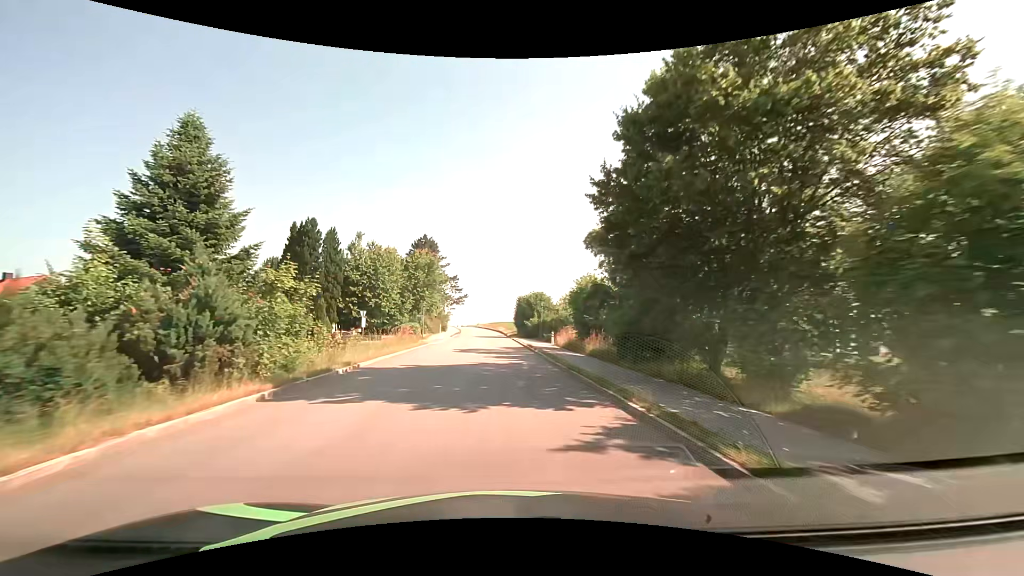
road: tertiary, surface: asphalt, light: Day
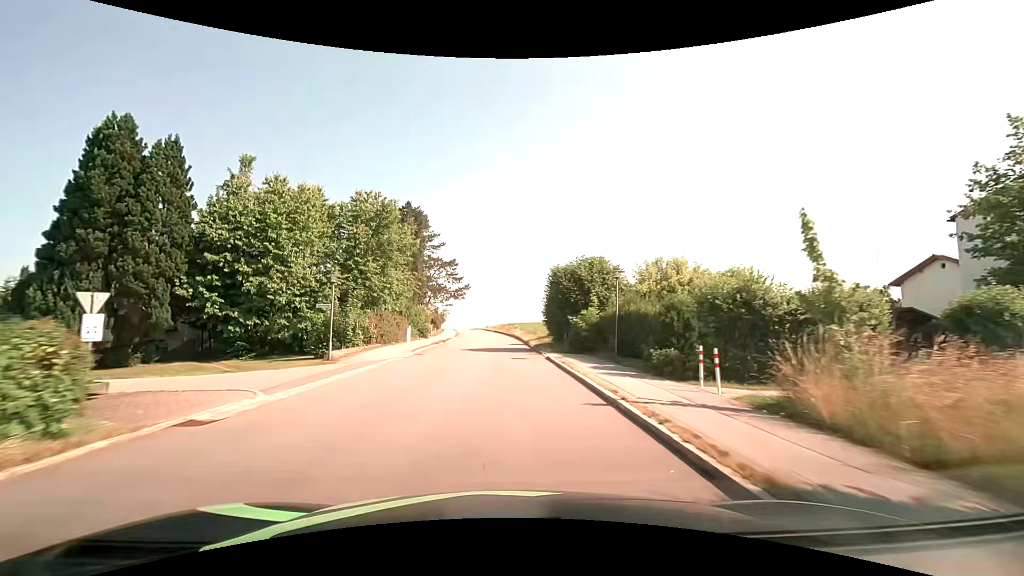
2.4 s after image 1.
(-0.3, +30.2) m; -2°
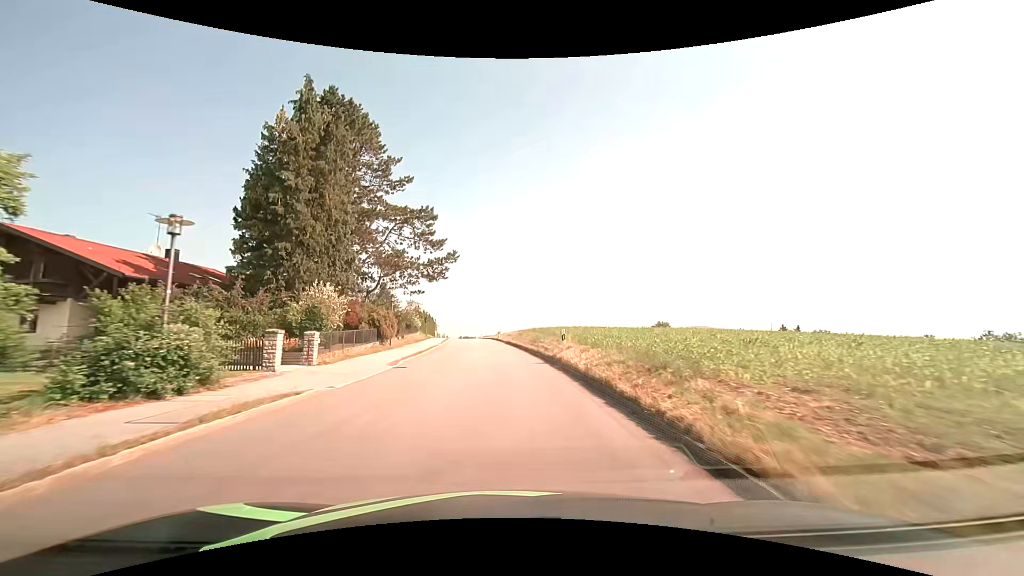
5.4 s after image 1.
(-0.4, +37.9) m; -2°
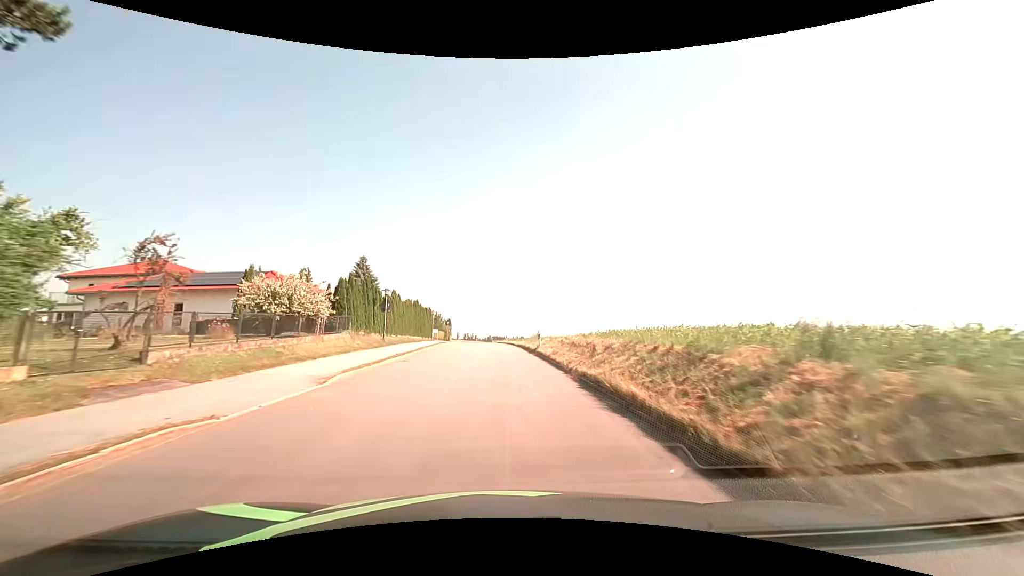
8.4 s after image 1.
(-1.0, +37.9) m; -3°
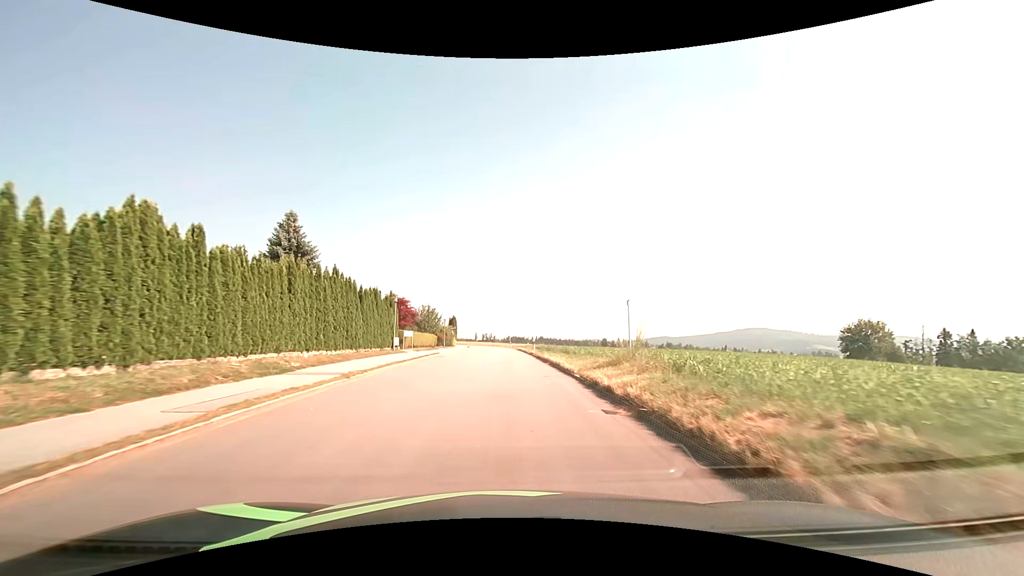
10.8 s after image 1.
(-0.5, +30.4) m; -2°
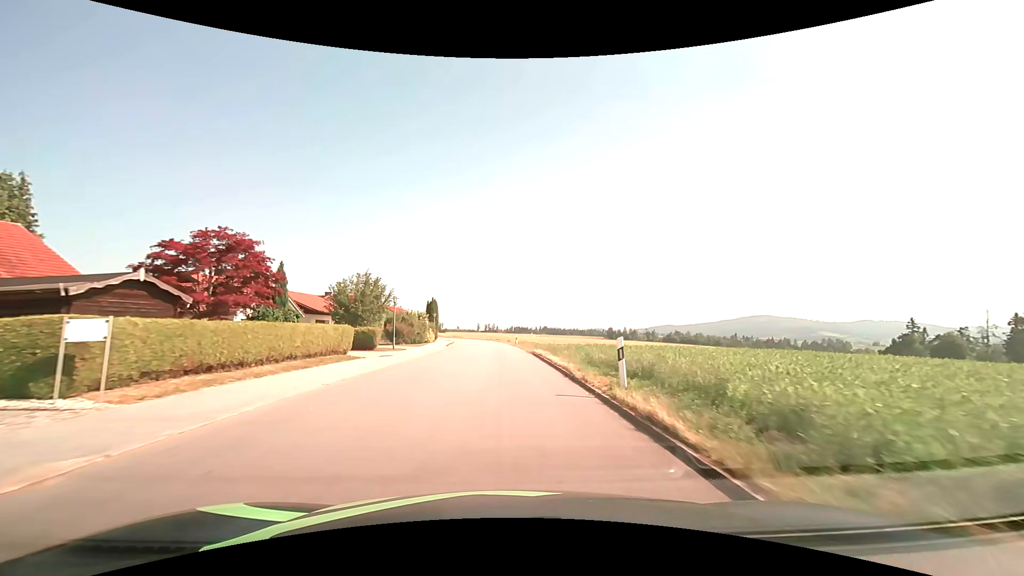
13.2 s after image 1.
(-0.1, +30.6) m; 0°
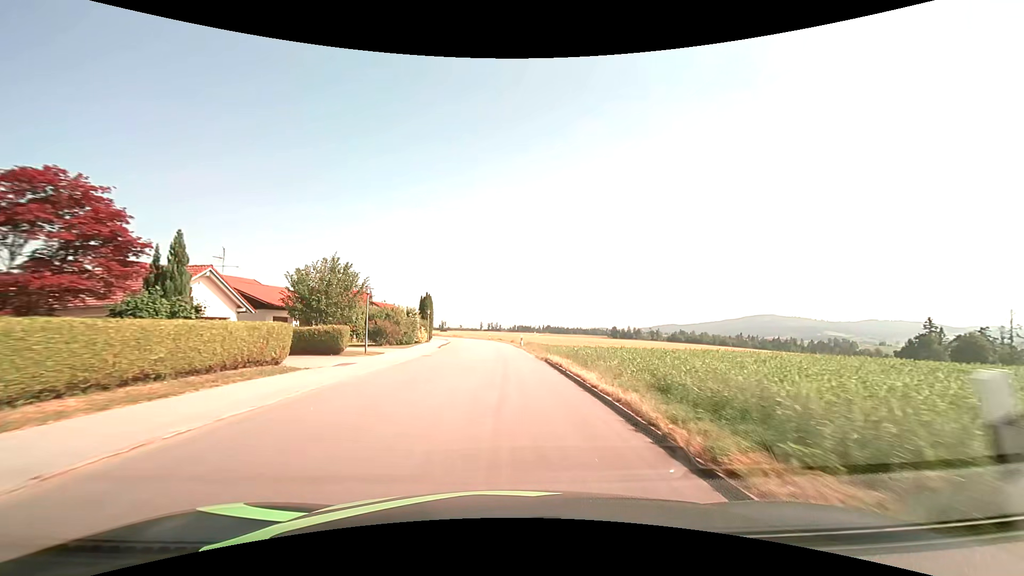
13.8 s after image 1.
(0.0, +7.7) m; 0°
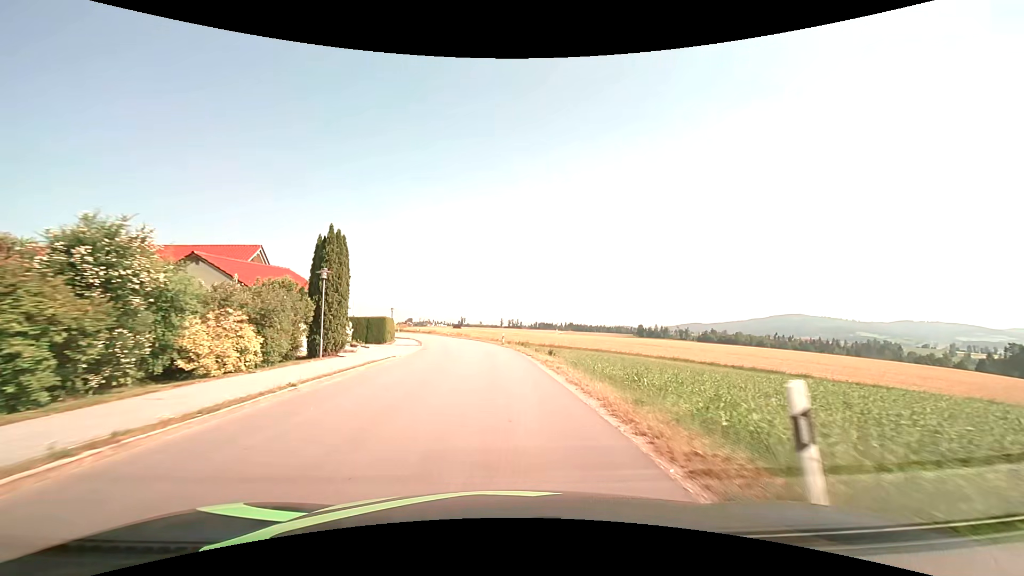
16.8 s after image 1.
(-0.7, +38.7) m; -2°
